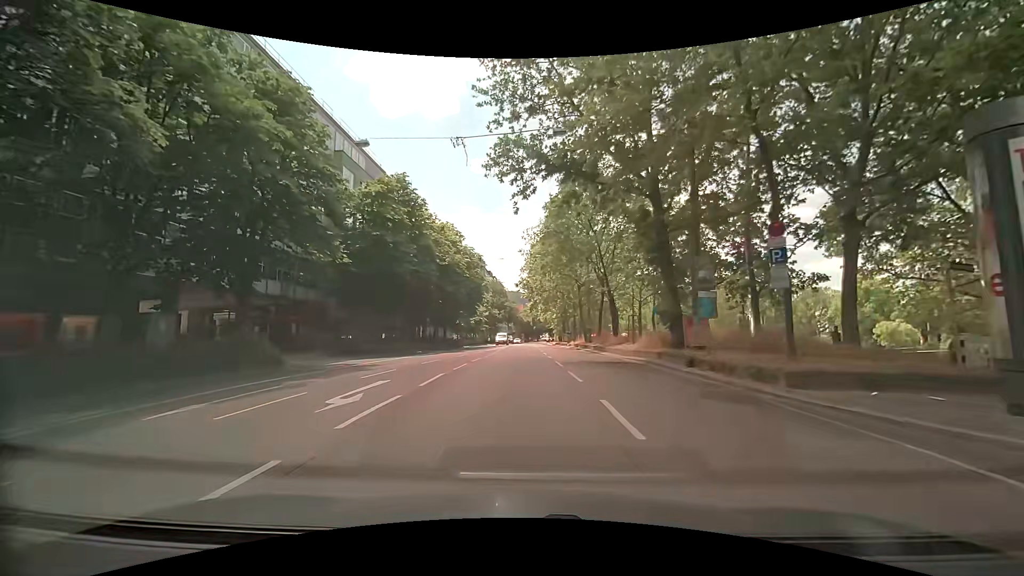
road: secondary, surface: asphalt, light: Day
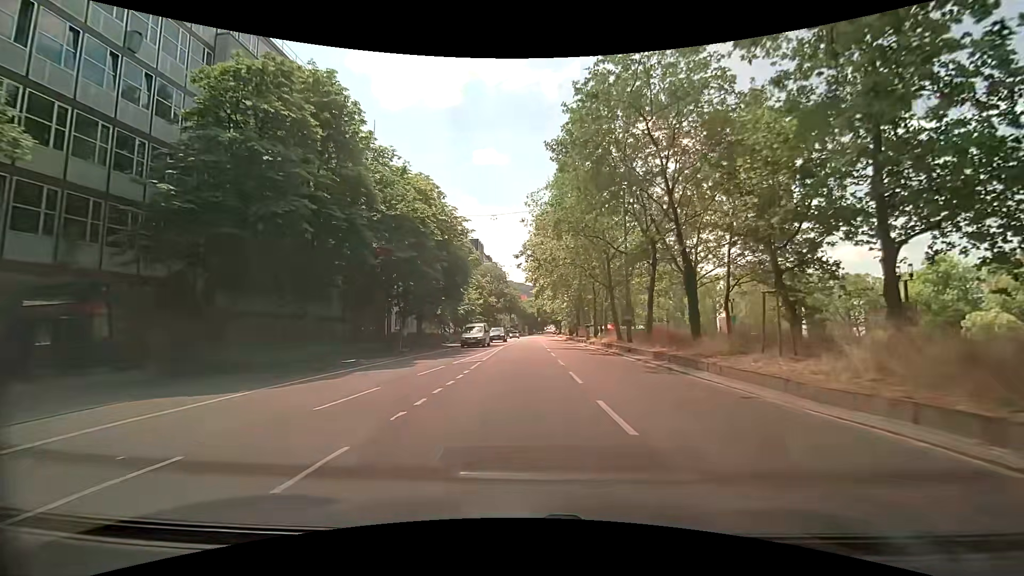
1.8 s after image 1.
(0.0, +17.7) m; -1°
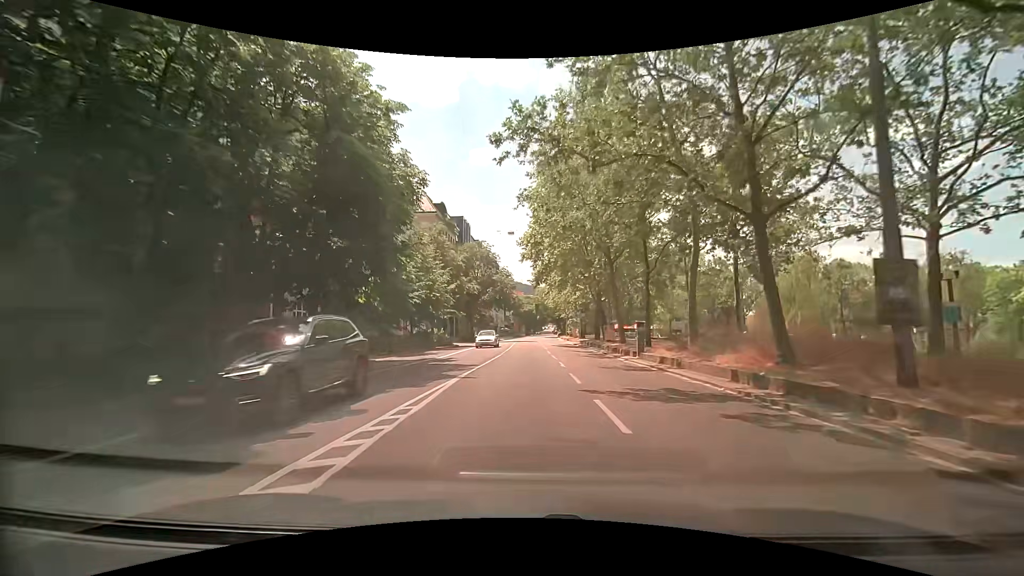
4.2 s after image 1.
(+0.3, +24.2) m; 0°
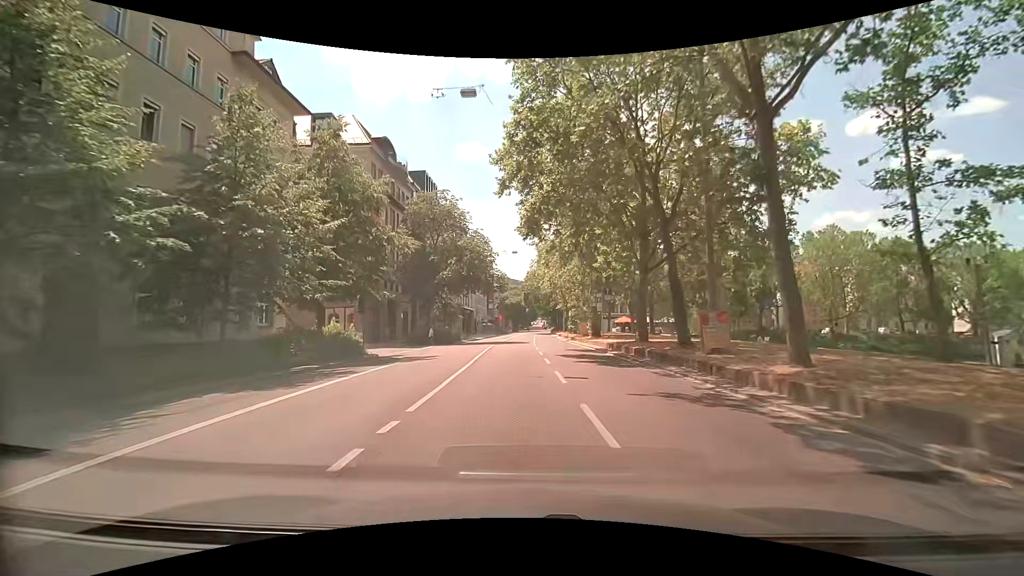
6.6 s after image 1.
(+0.4, +25.3) m; +2°
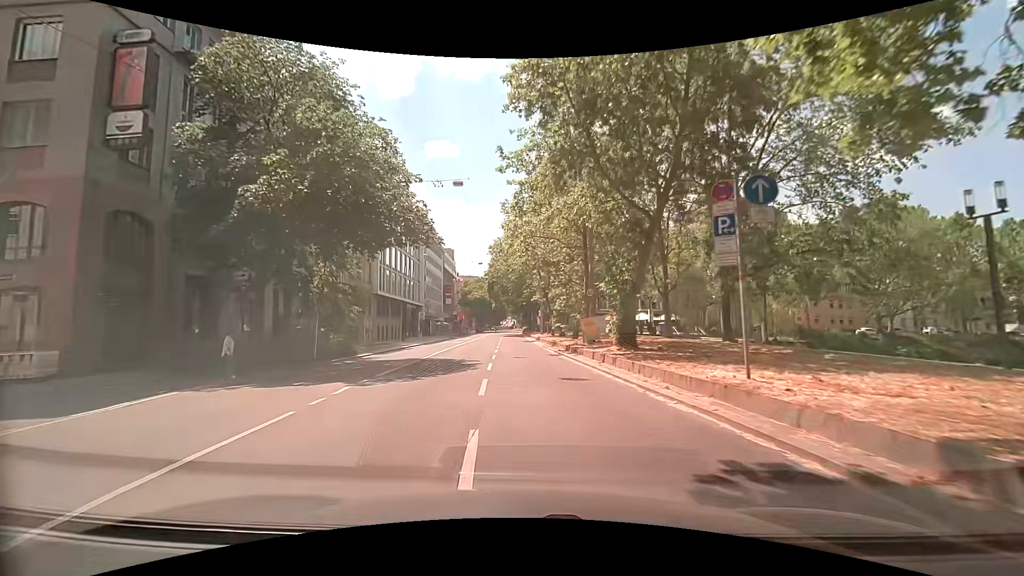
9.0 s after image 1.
(+0.7, +26.3) m; +4°
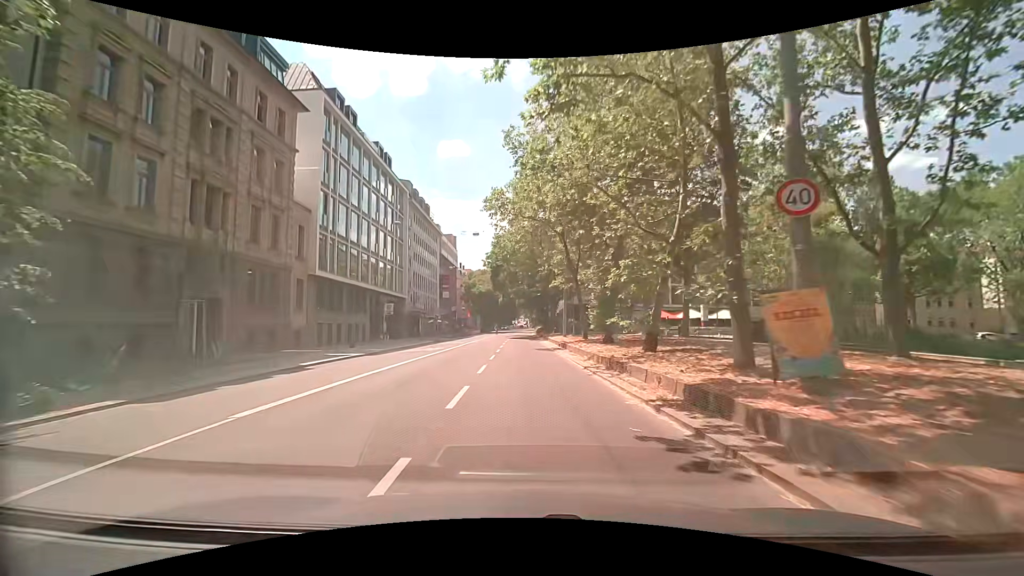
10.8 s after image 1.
(-0.5, +20.2) m; -2°
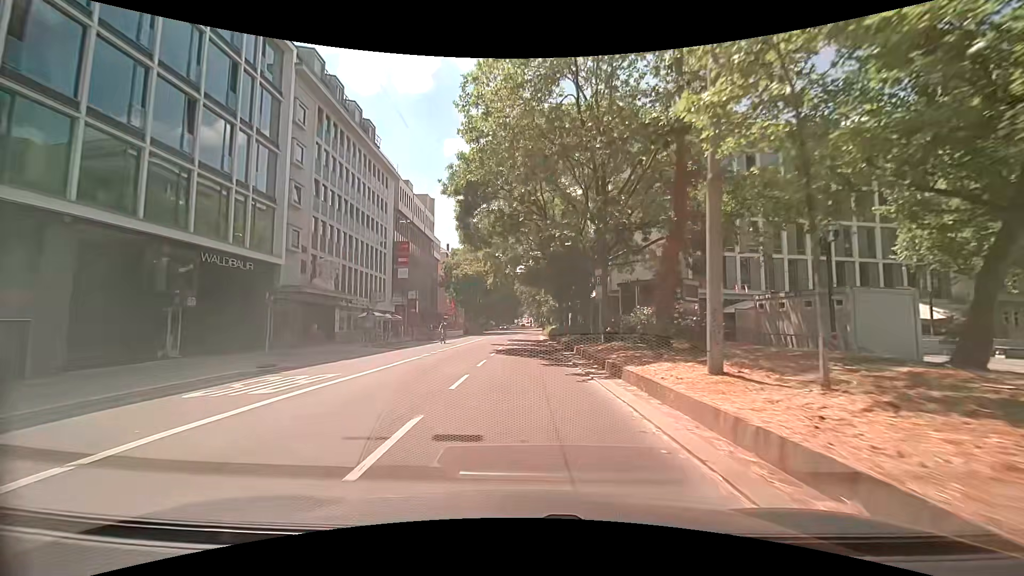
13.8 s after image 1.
(-0.4, +34.7) m; -1°
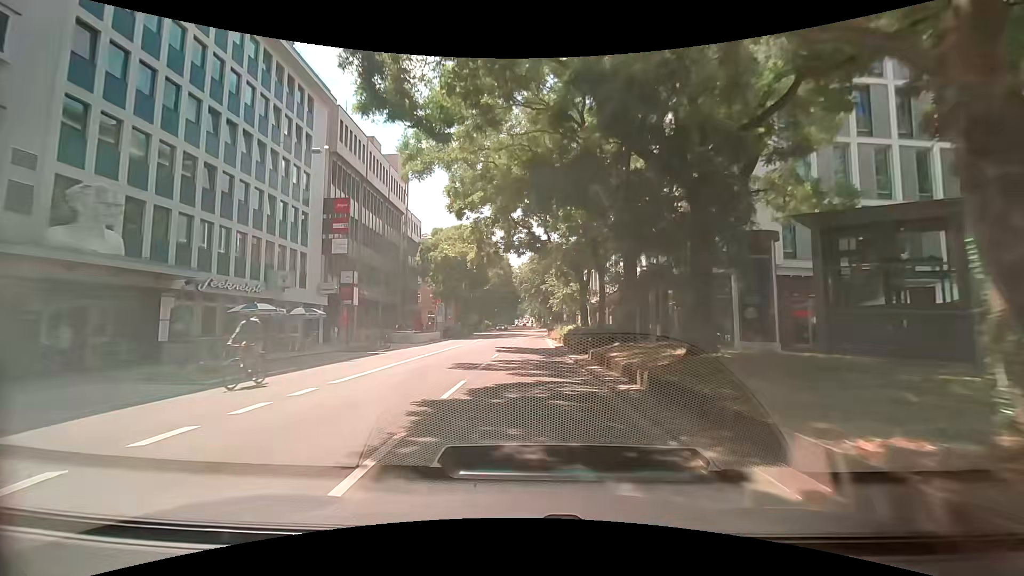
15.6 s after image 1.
(0.0, +19.5) m; 0°
(0, +10) (0, +20) (0, +30) (0, +40) (0, +50) (+1, +60) (+1, +70) (+1, +80) (+1, +90) (+2, +100) m
